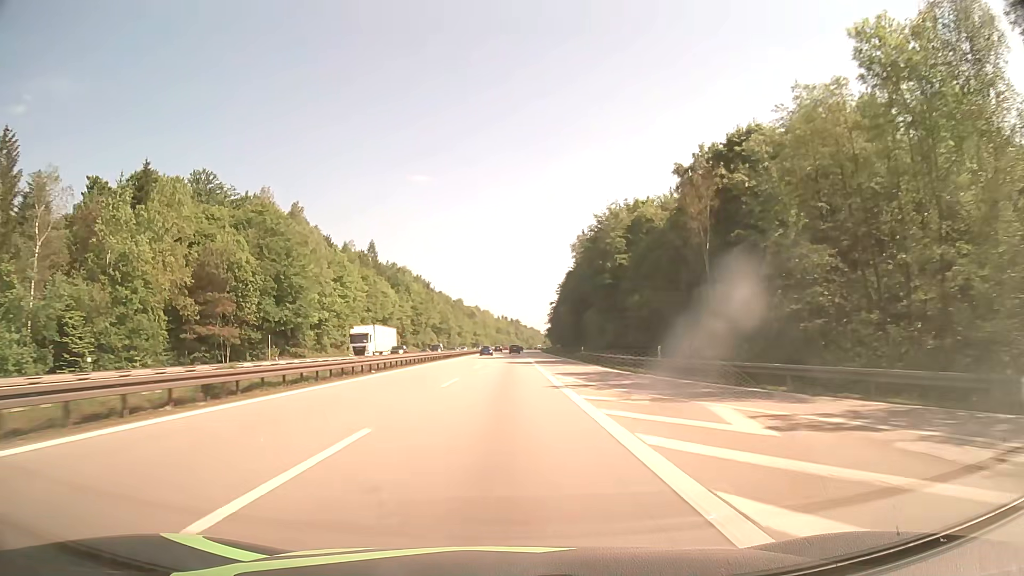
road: motorway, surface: asphalt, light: Day
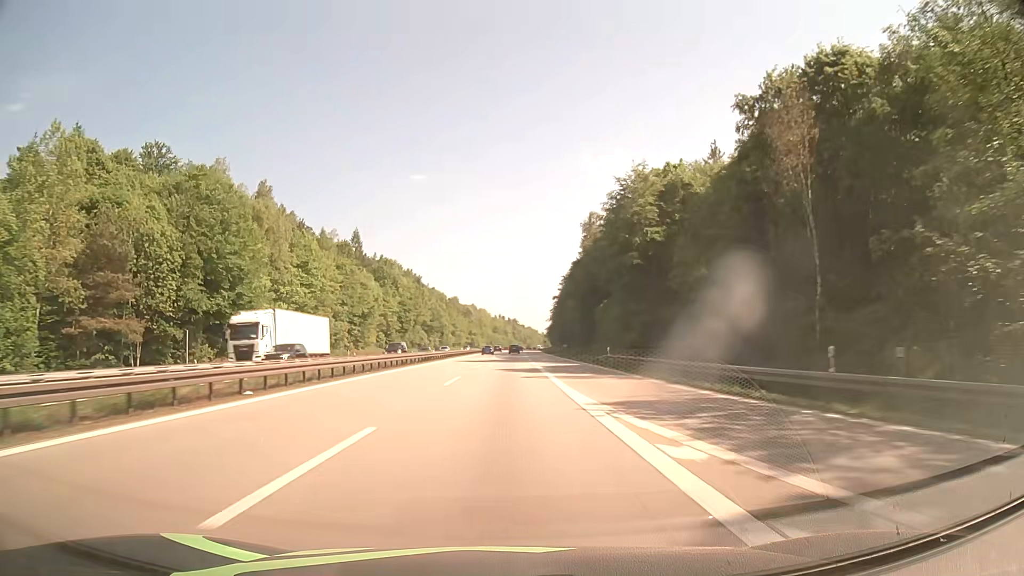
(0.0, +17.9) m; 0°
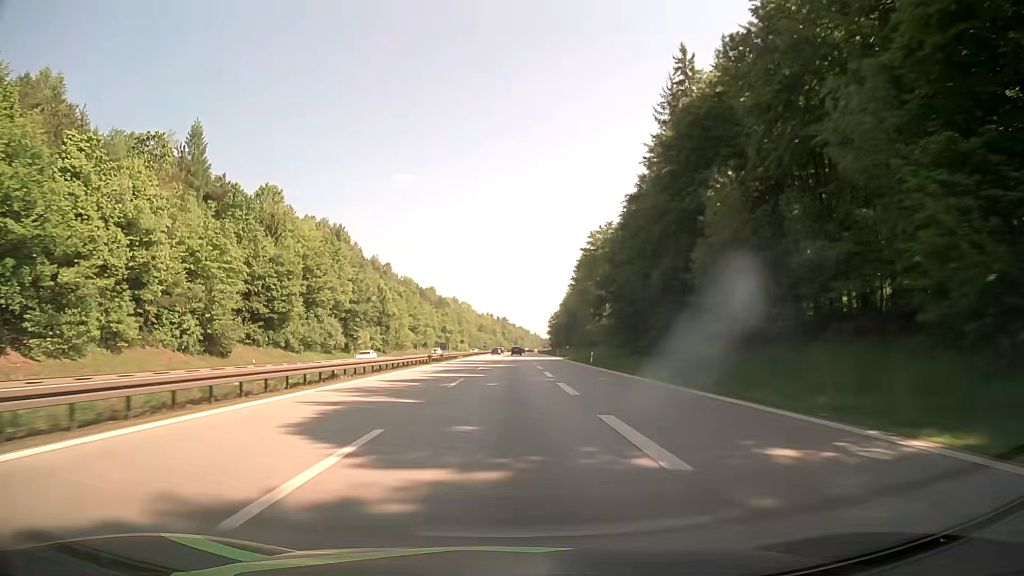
(+0.6, +90.7) m; +1°
(0, +10) (0, +20) (0, +30) (0, +40) (0, +50) (0, +60) (+1, +70) (+1, +80) (+1, +90) (+1, +100) m
